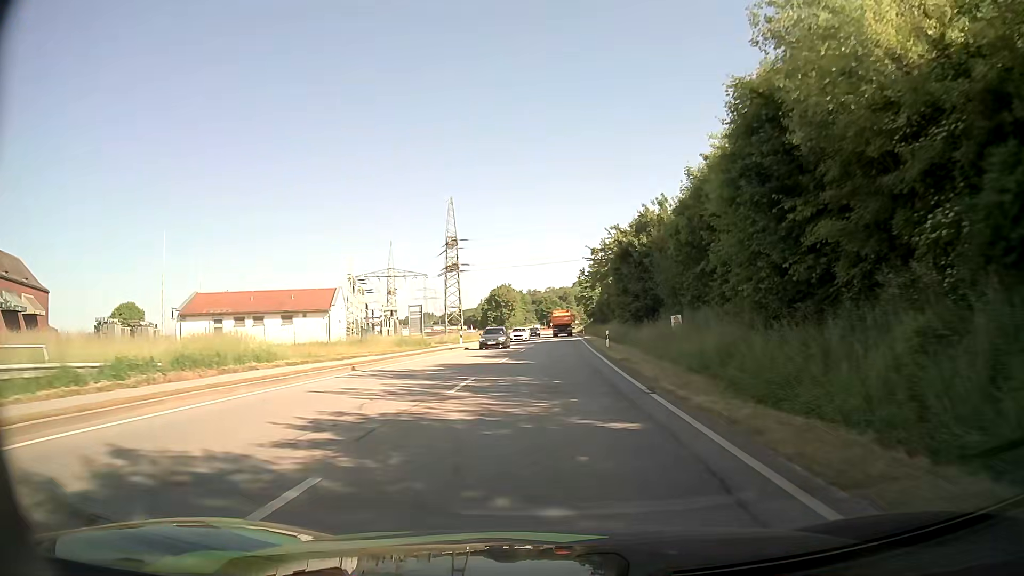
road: primary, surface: asphalt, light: Day
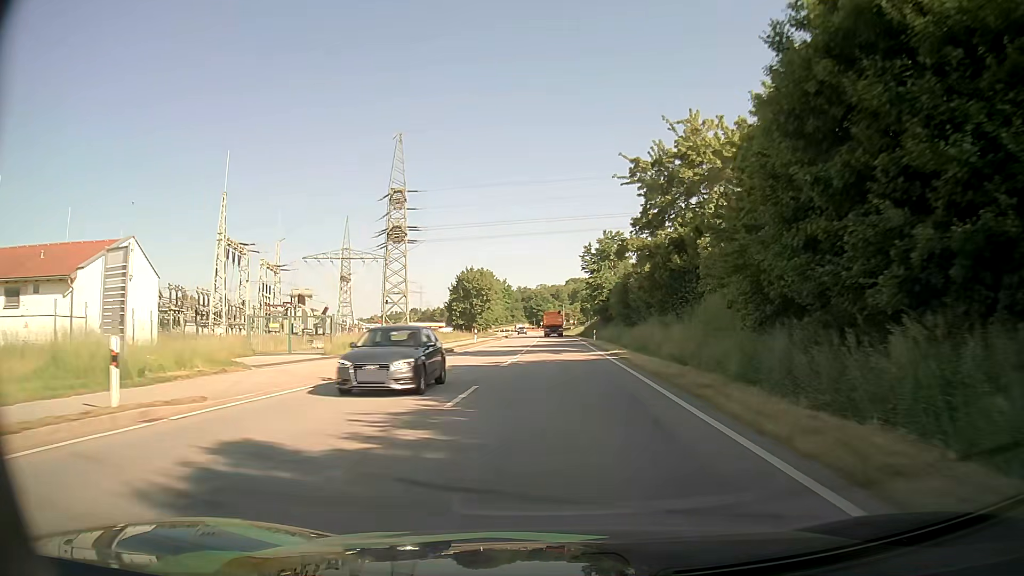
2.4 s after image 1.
(+0.2, +38.5) m; +1°
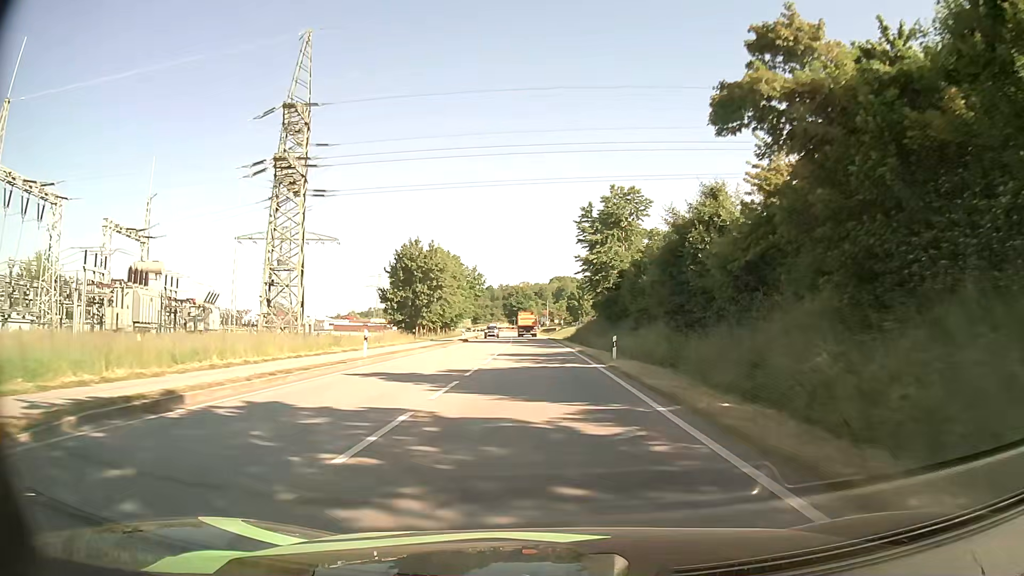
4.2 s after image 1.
(+0.5, +29.5) m; +1°
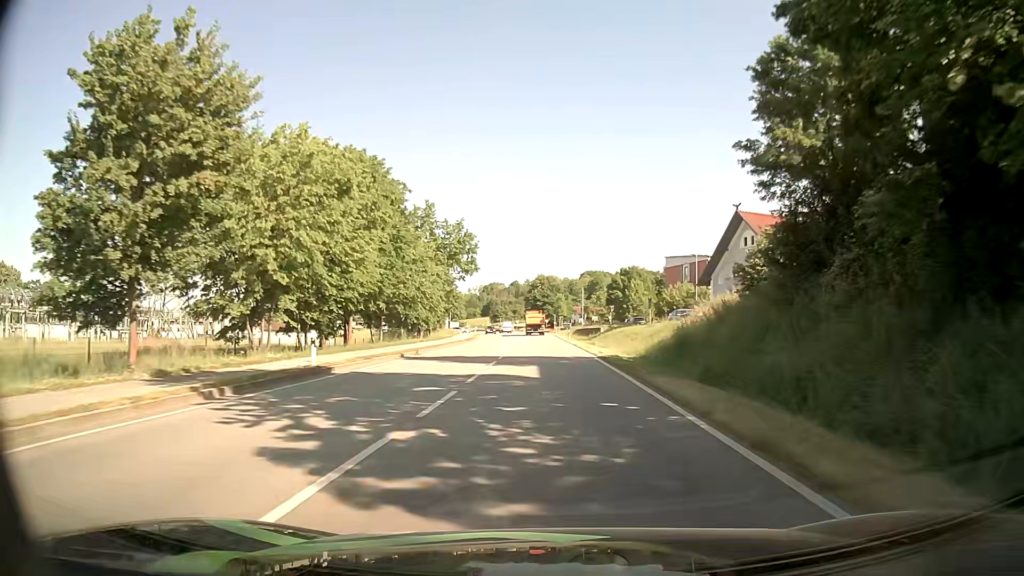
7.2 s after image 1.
(-0.9, +50.8) m; -2°
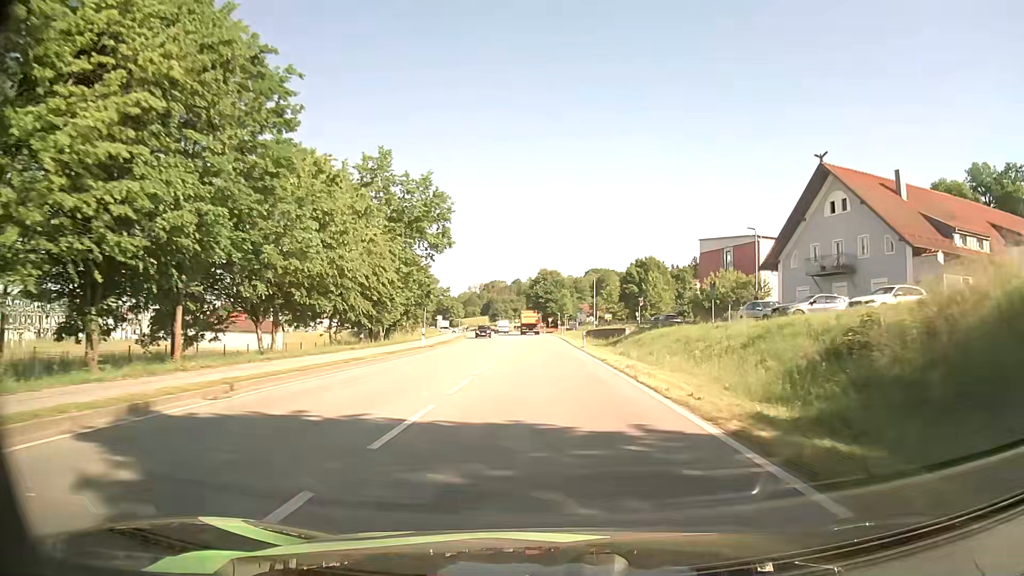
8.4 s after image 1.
(-0.1, +20.8) m; 0°
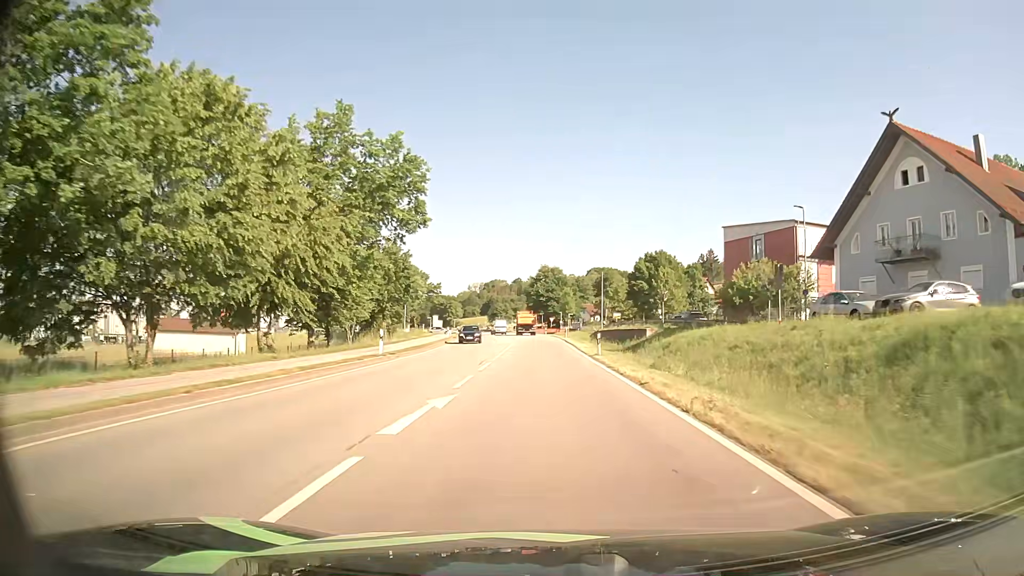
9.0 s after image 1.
(0.0, +10.5) m; 0°
